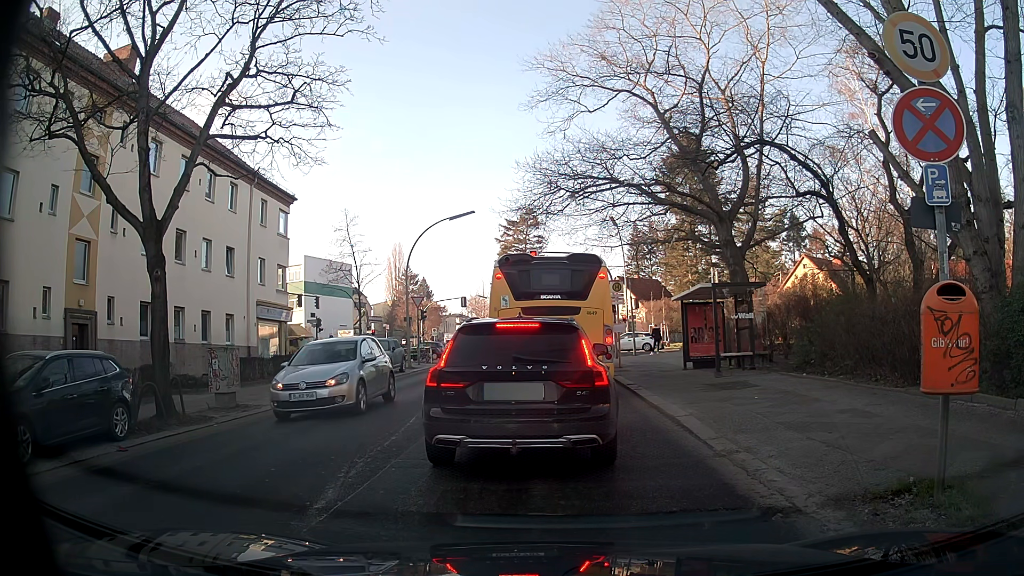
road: tertiary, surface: asphalt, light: Day
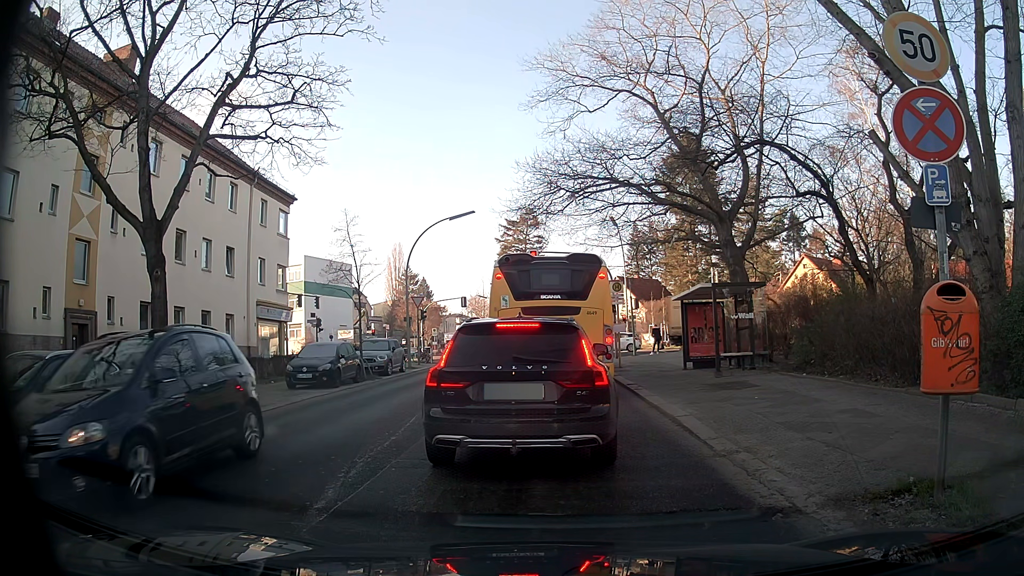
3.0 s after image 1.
(0.0, 0.0) m; 0°
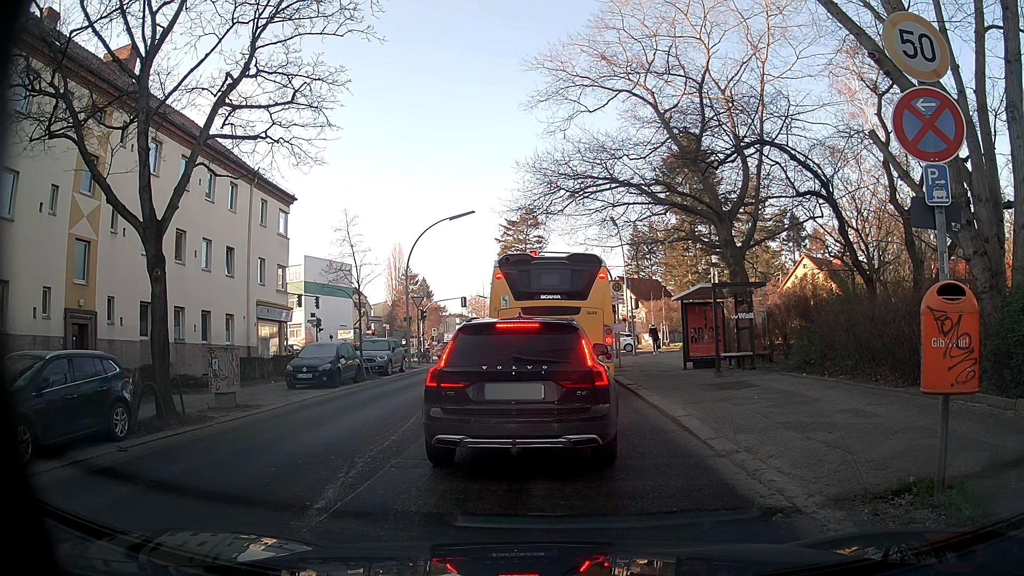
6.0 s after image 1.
(0.0, 0.0) m; 0°
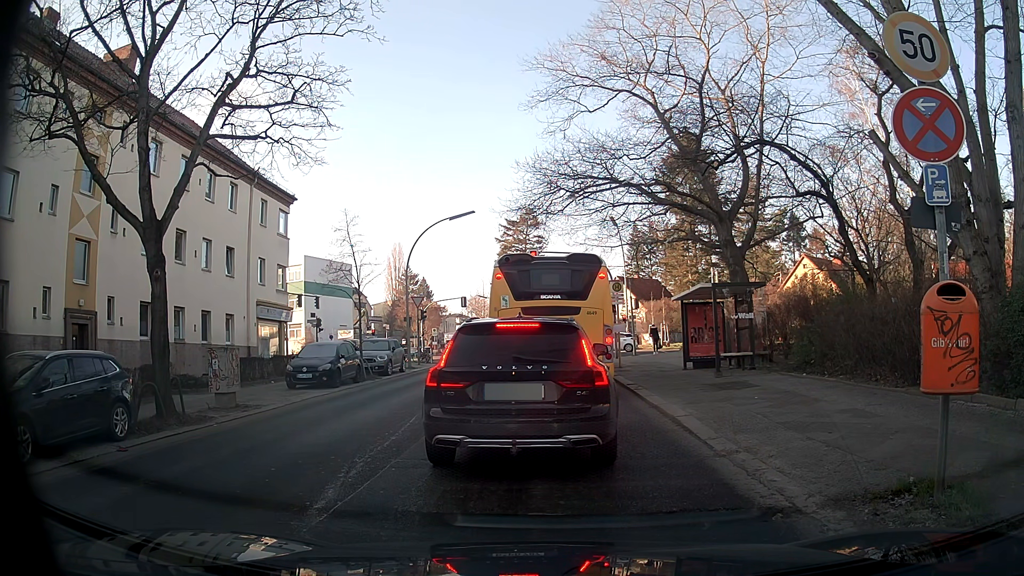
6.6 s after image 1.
(0.0, 0.0) m; 0°
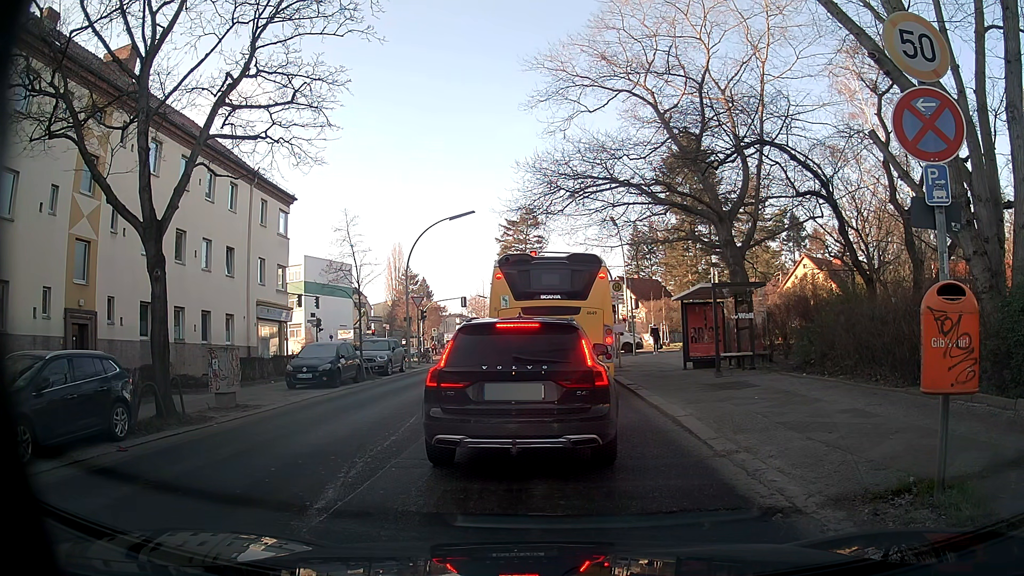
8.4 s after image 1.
(0.0, 0.0) m; 0°
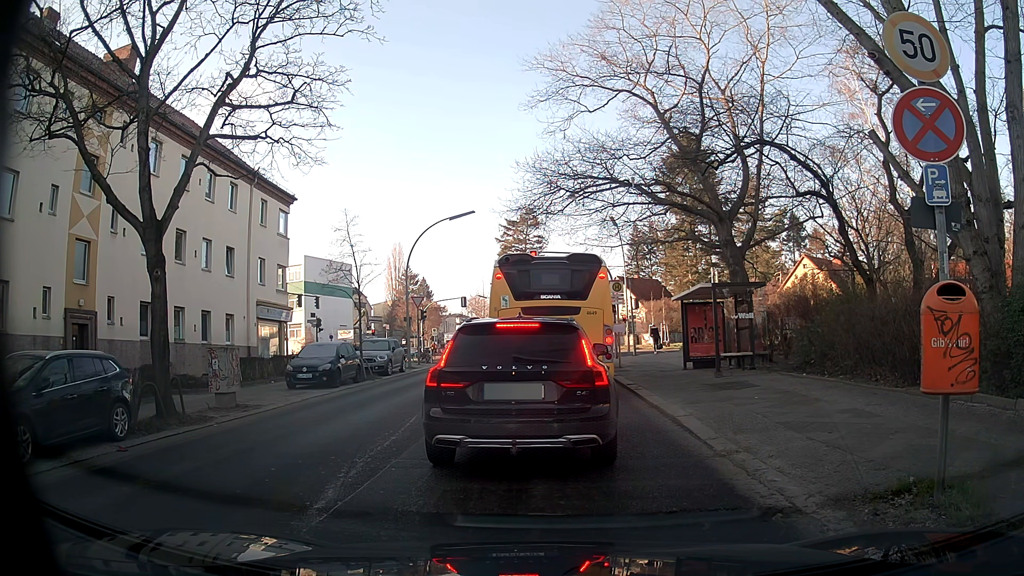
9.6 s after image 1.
(0.0, 0.0) m; 0°
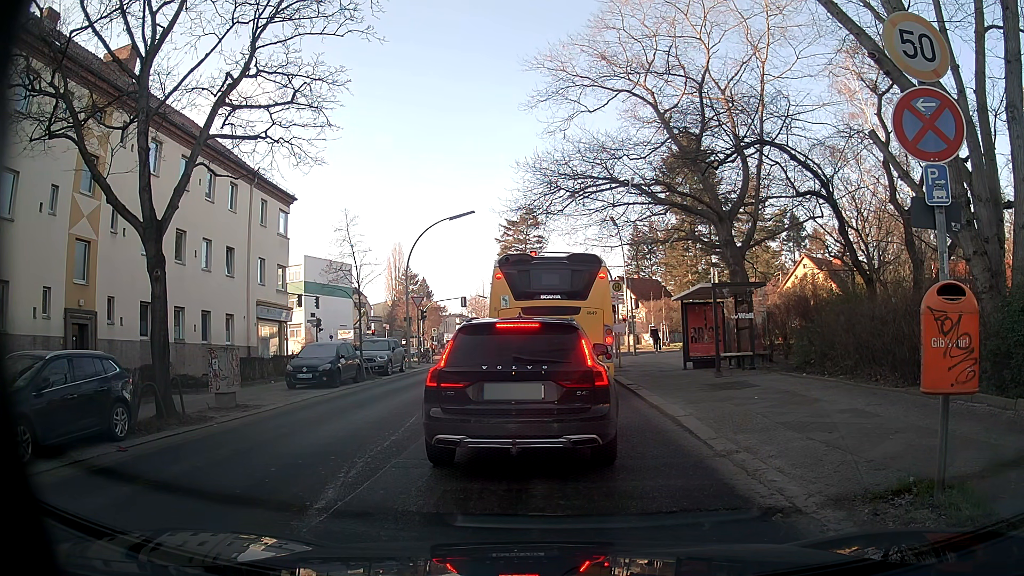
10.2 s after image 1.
(0.0, 0.0) m; 0°
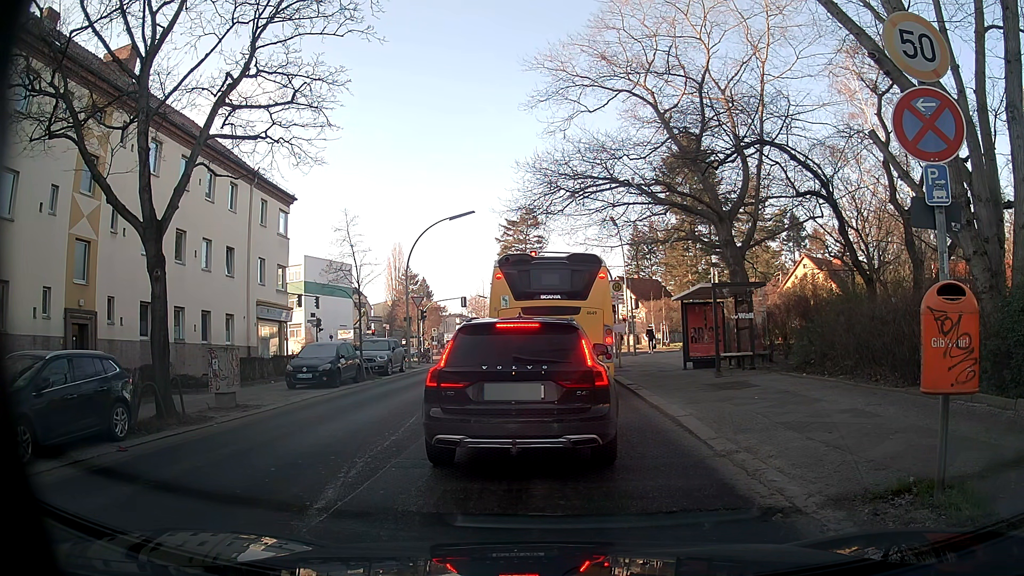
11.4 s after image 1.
(0.0, 0.0) m; 0°
